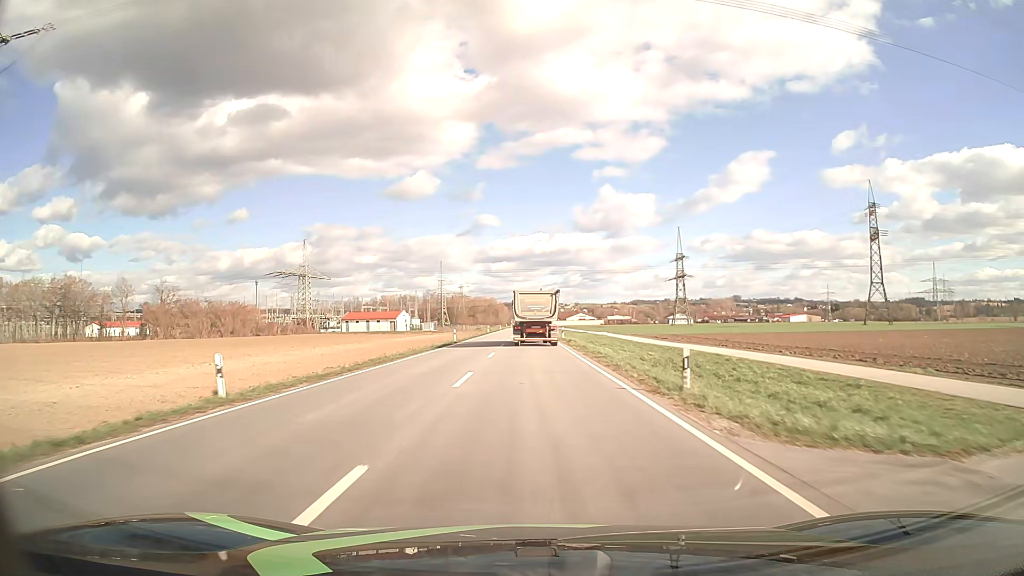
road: primary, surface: asphalt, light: Day
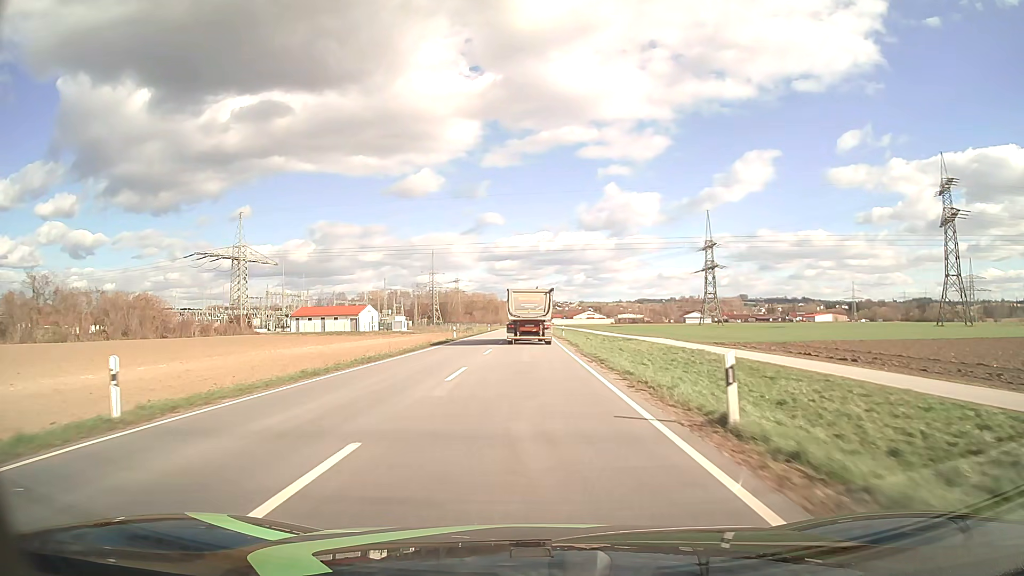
(-0.1, +48.1) m; 0°
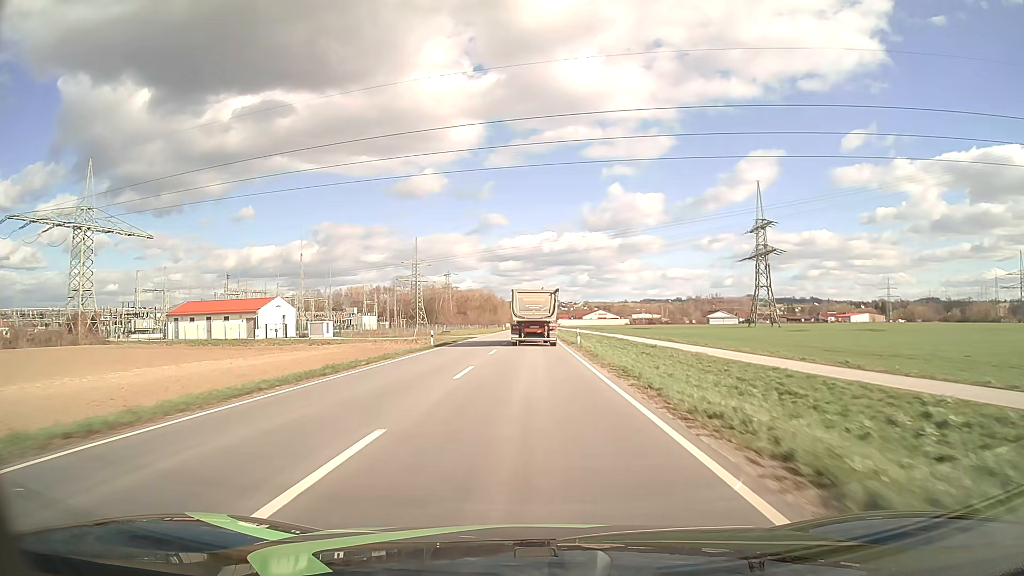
(-0.2, +60.6) m; 0°
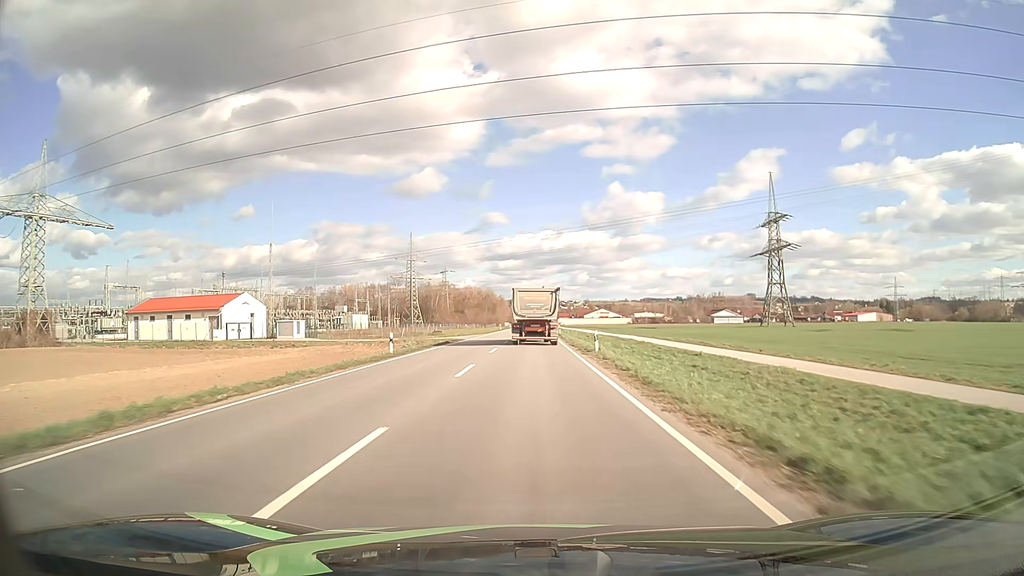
(0.0, +12.1) m; 0°
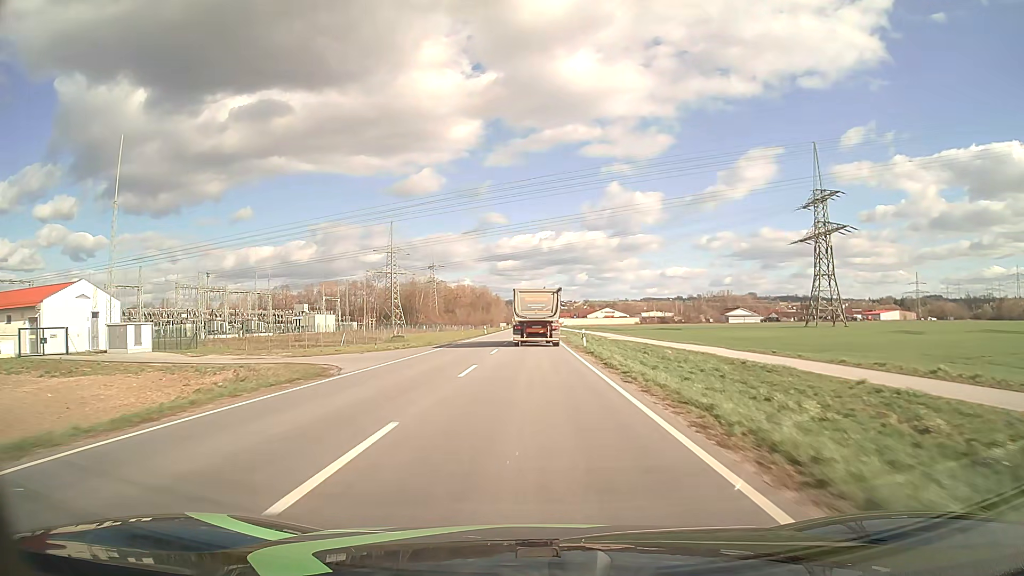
(0.0, +36.4) m; 0°
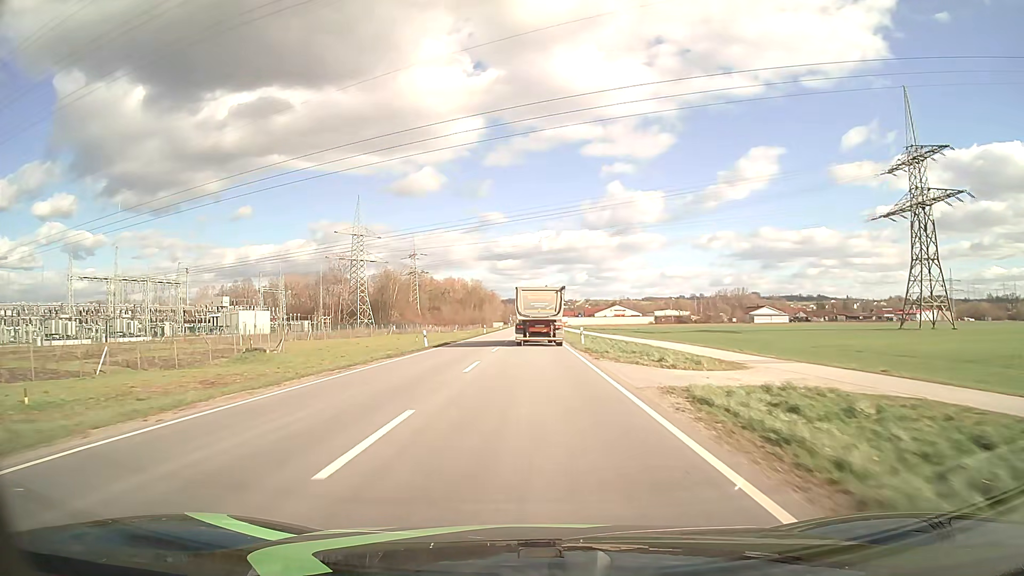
(-0.1, +48.1) m; 0°
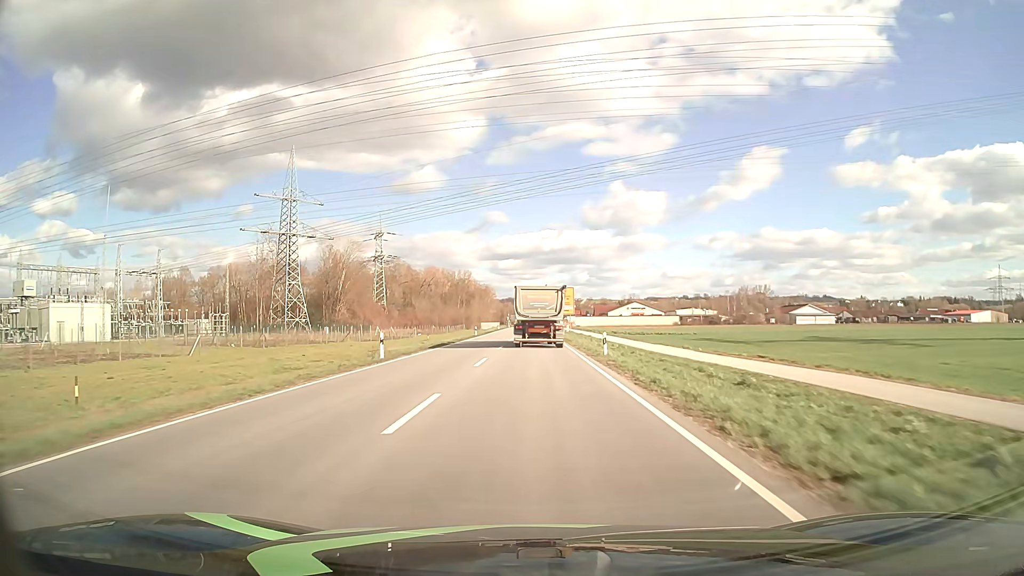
(-0.1, +59.0) m; 0°
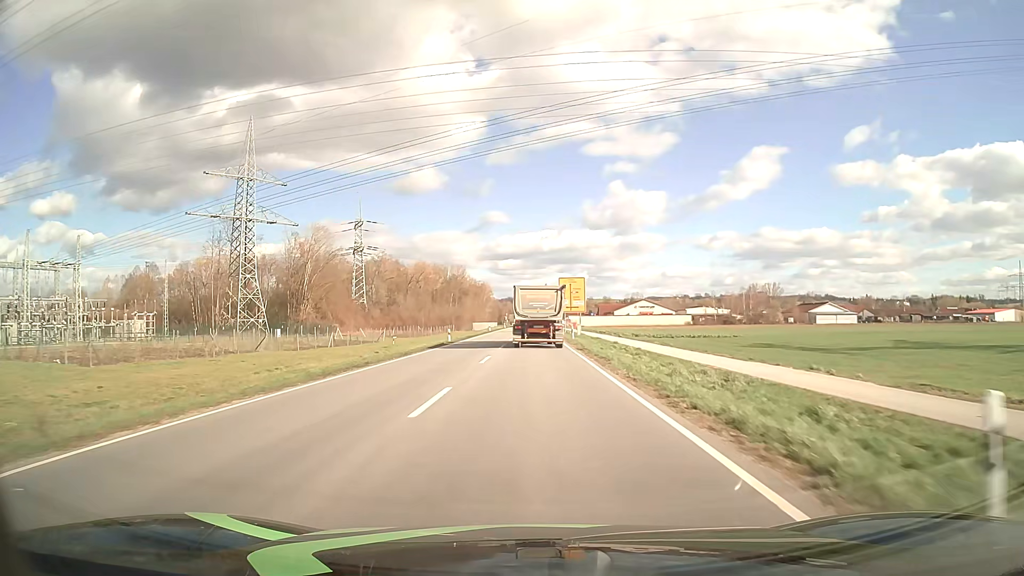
(0.0, +23.1) m; 0°
(0, +10) (0, +20) (0, +30) (0, +40) (0, +50) (0, +60) (0, +70) (0, +80) (0, +90) (+1, +100) m
